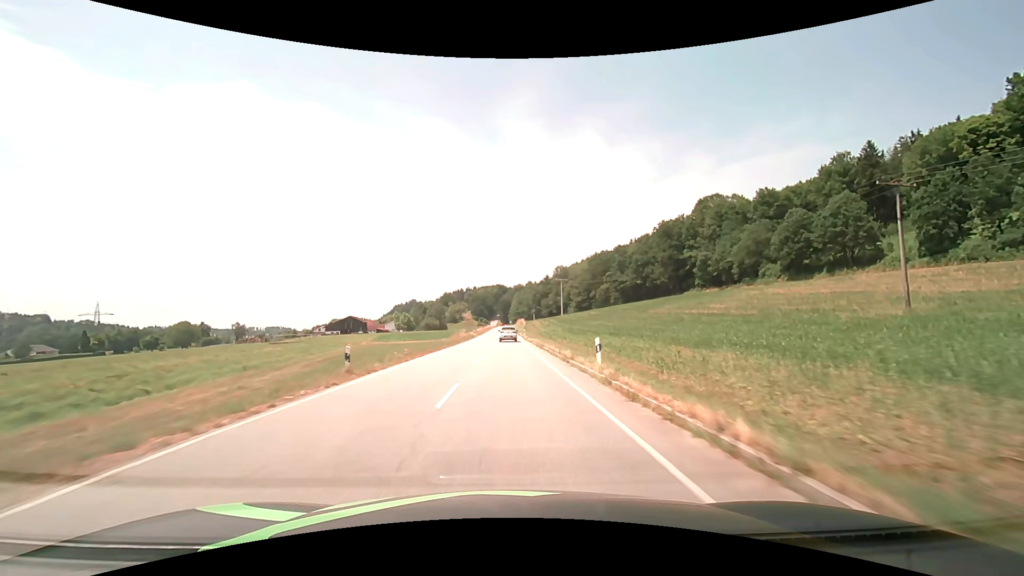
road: secondary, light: Day
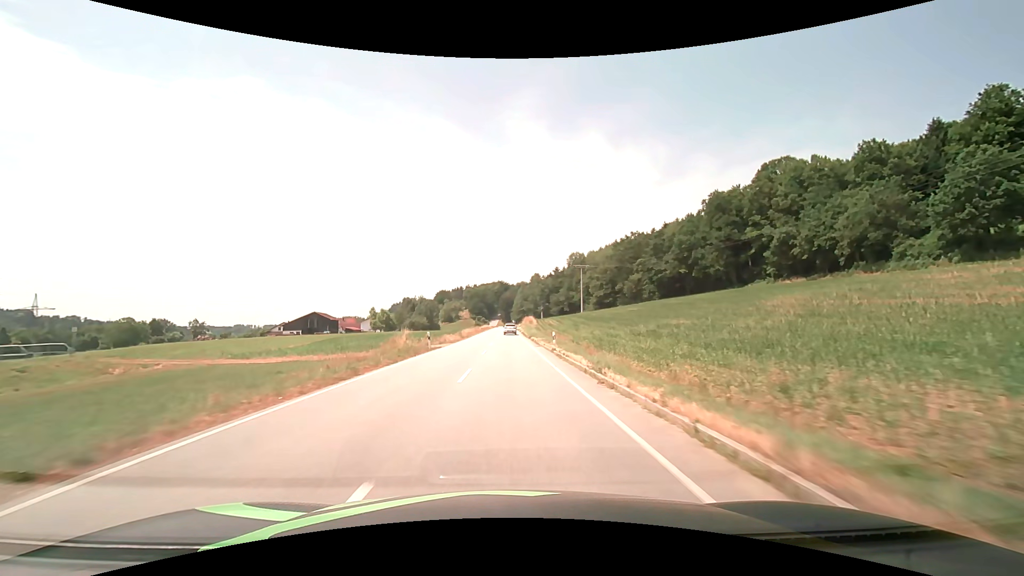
(-0.1, +44.1) m; 0°
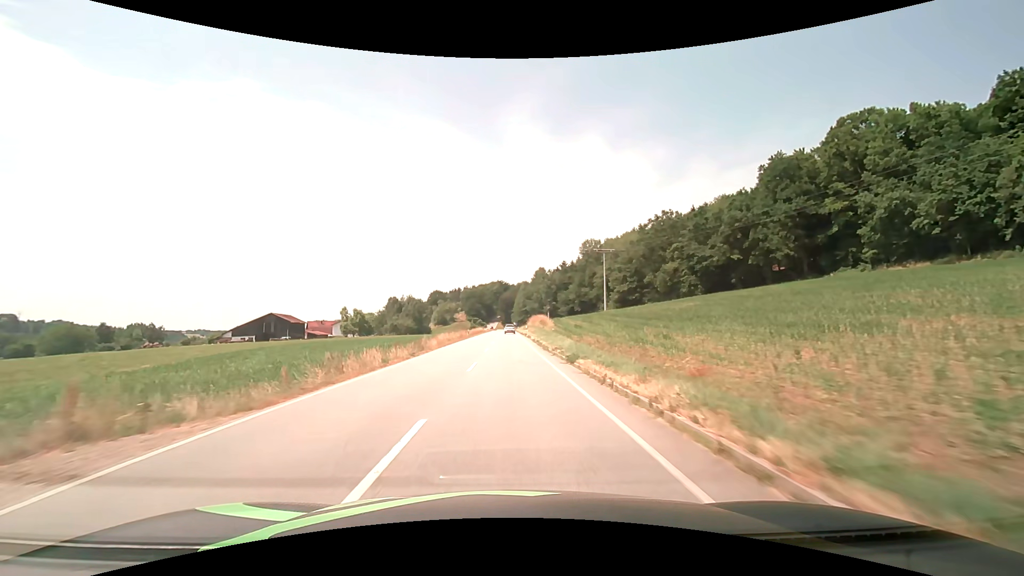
(0.0, +33.1) m; 0°
